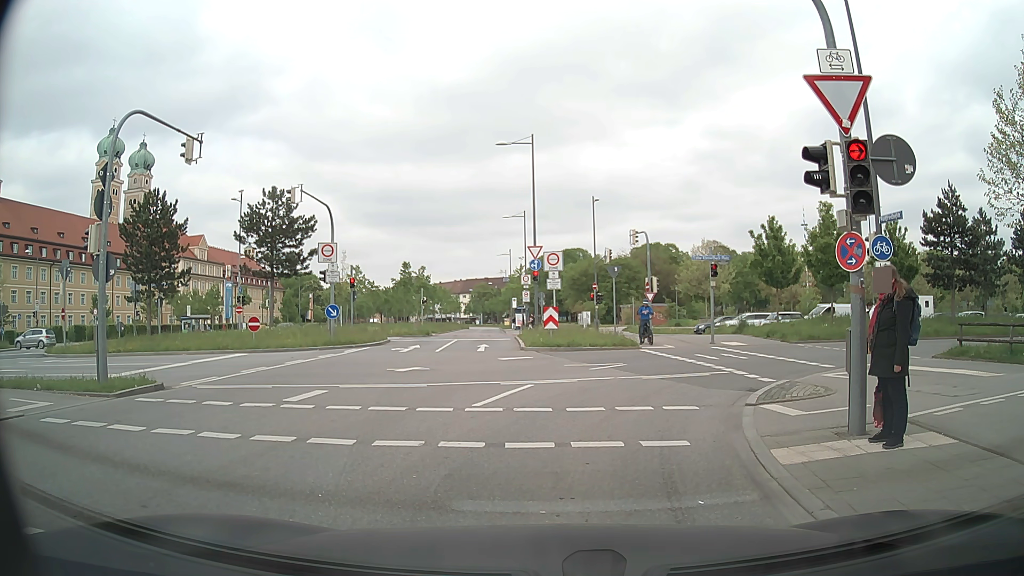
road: secondary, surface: asphalt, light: Day
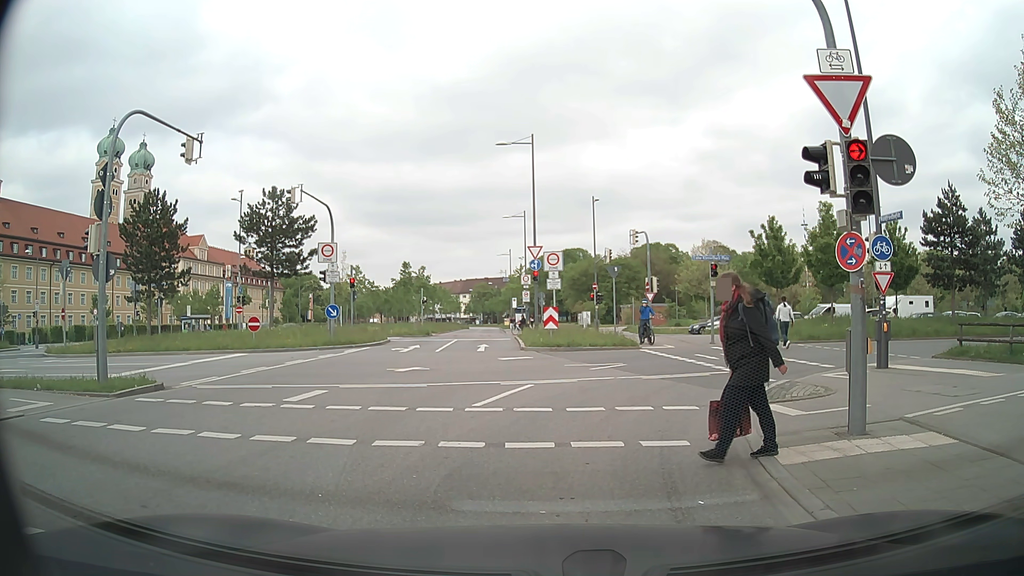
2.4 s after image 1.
(0.0, 0.0) m; 0°
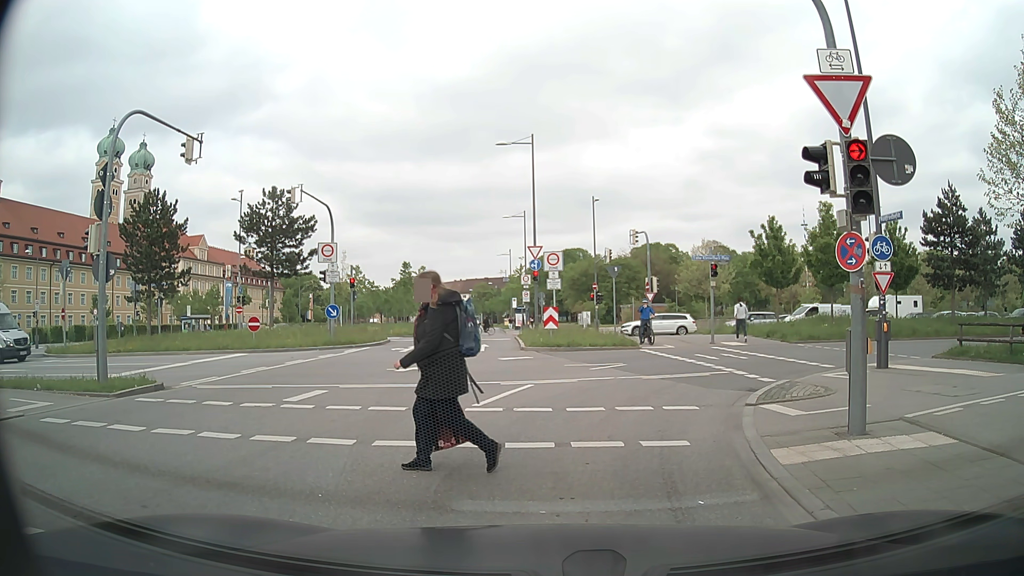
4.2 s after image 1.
(0.0, 0.0) m; 0°
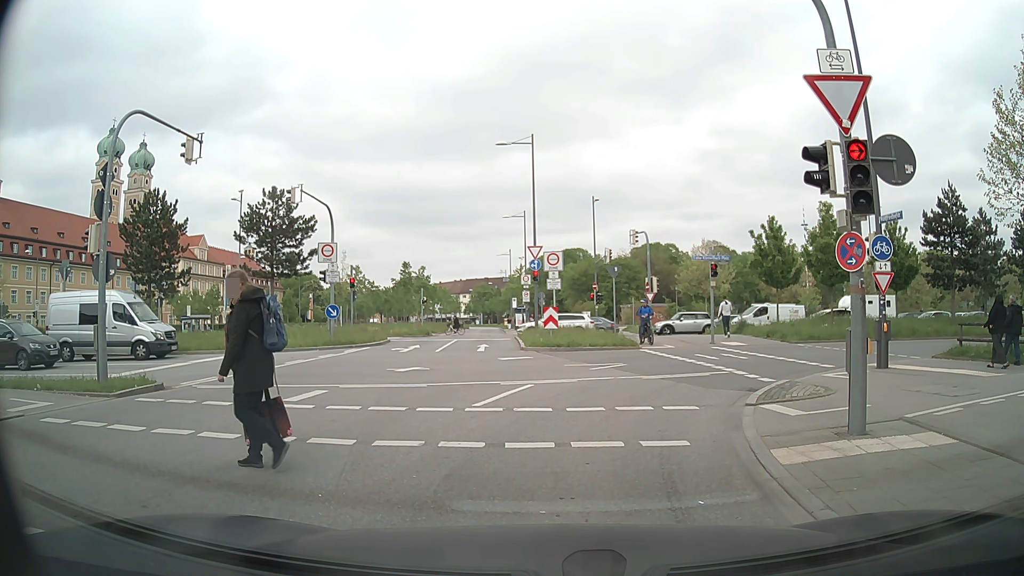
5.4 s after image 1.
(0.0, 0.0) m; 0°
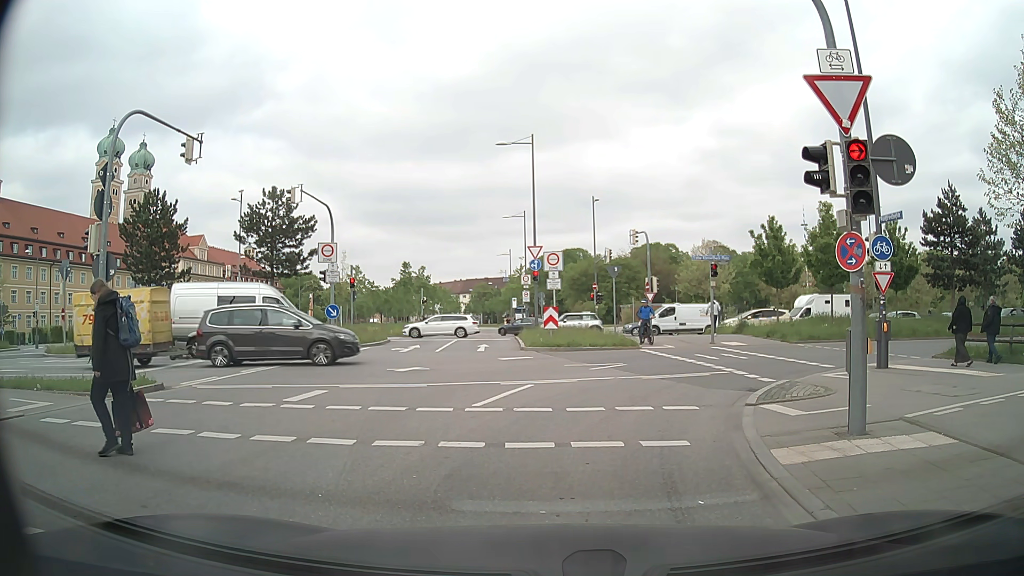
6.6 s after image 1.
(0.0, 0.0) m; 0°
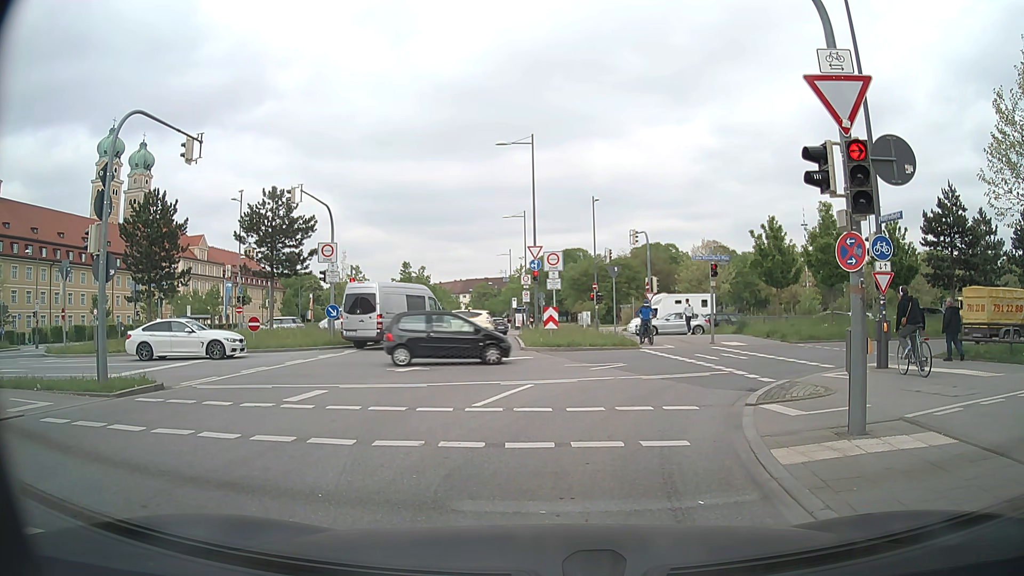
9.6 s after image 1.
(0.0, 0.0) m; 0°
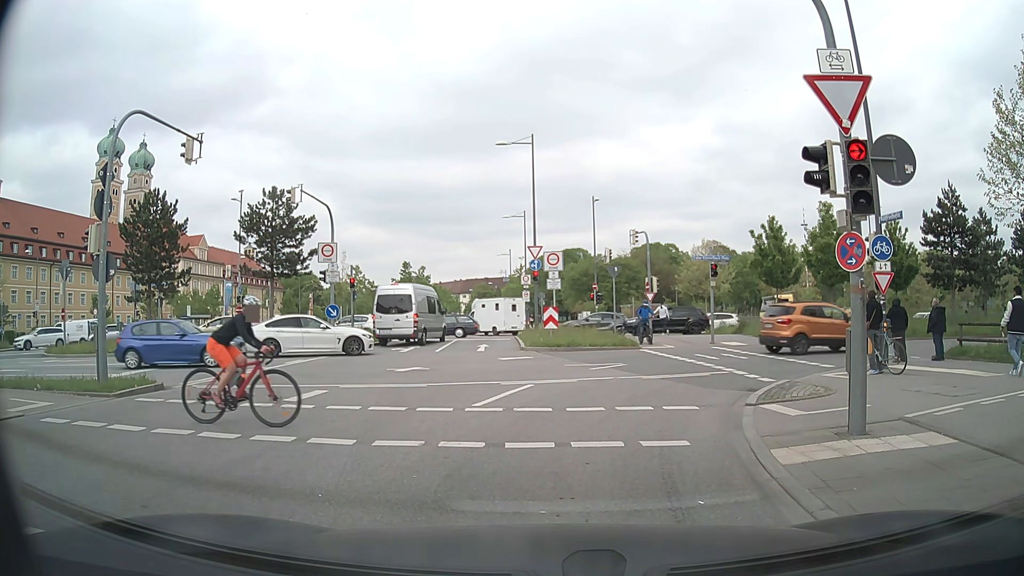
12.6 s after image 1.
(0.0, 0.0) m; 0°
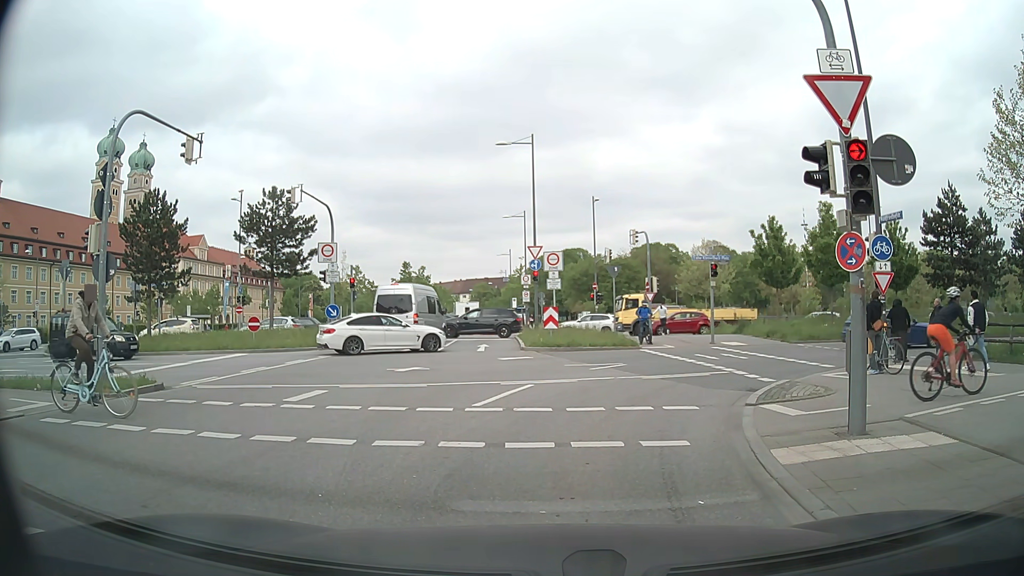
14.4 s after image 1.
(0.0, 0.0) m; 0°
(0, +10) (+4, +19) (+14, +23) (+23, +25) (+33, +27) (+43, +28) (+53, +30) (+63, +33) (+72, +35) (+82, +38) m
